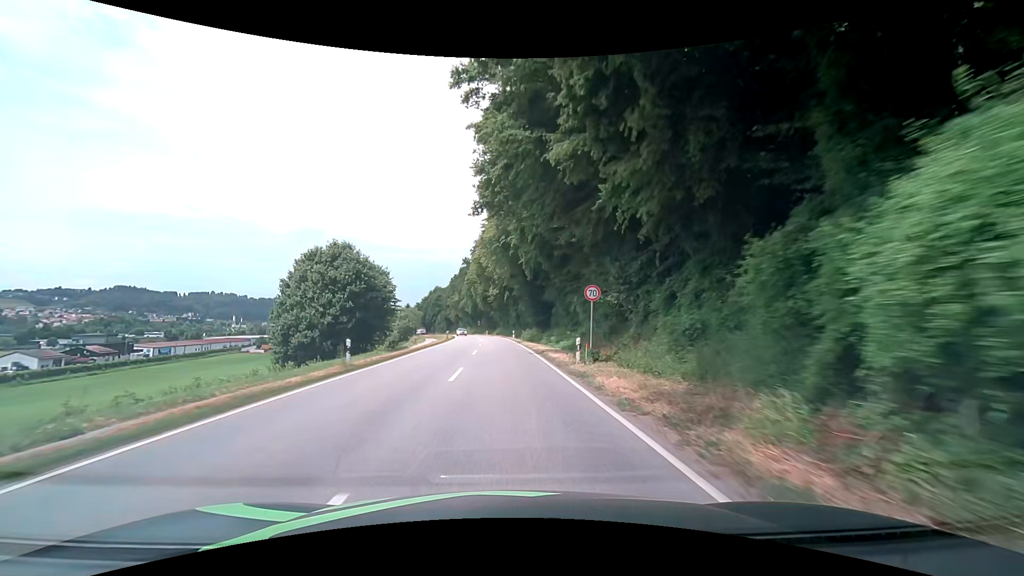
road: secondary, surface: asphalt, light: Day
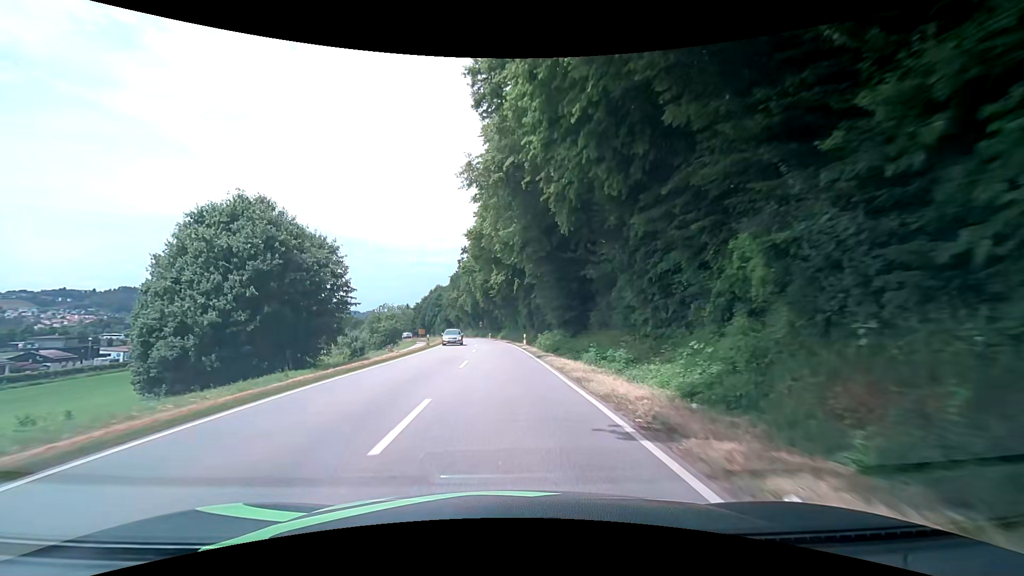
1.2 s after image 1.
(-0.2, +19.4) m; -1°
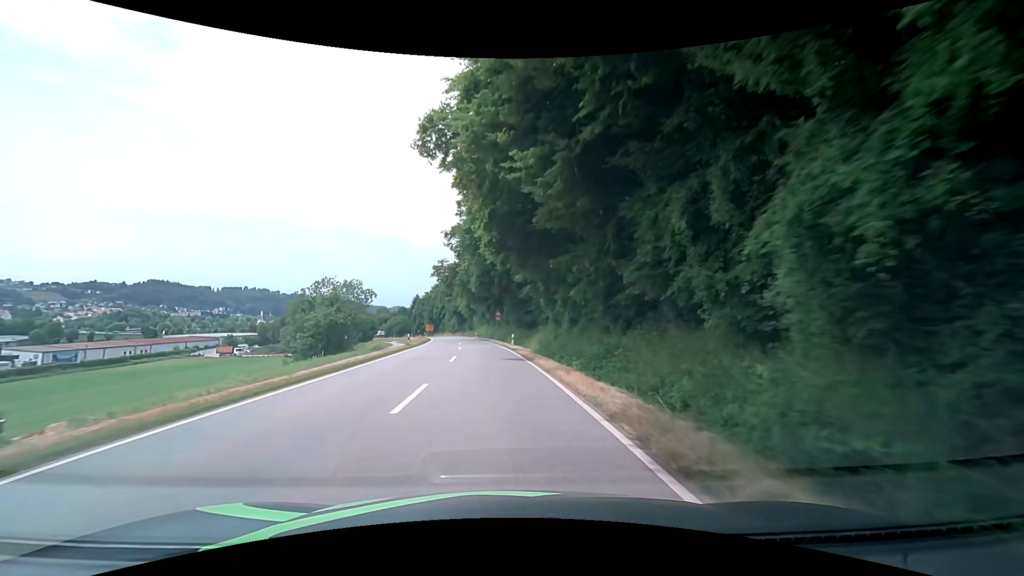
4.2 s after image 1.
(-0.9, +46.3) m; -4°
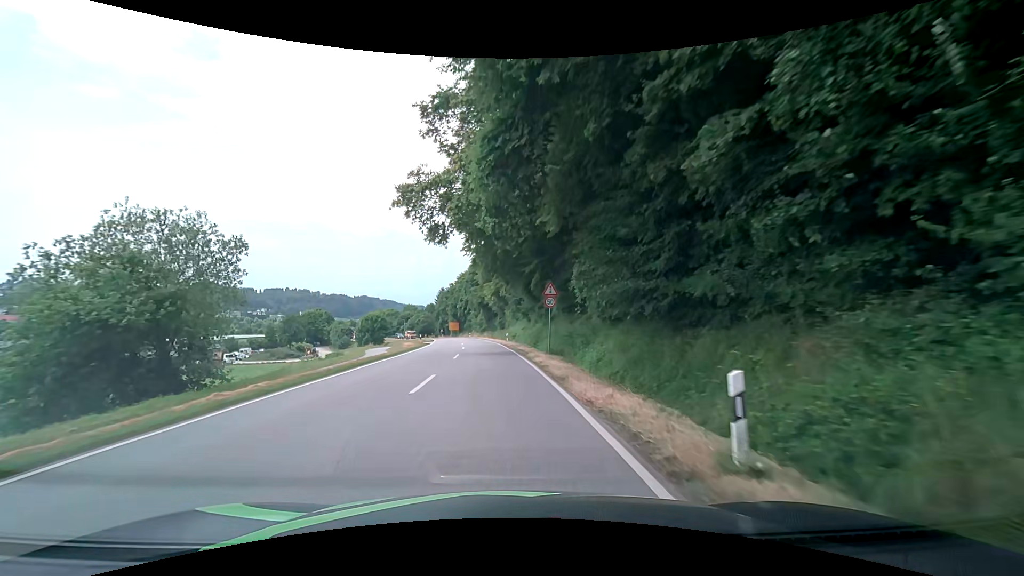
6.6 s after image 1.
(-0.5, +34.2) m; -3°
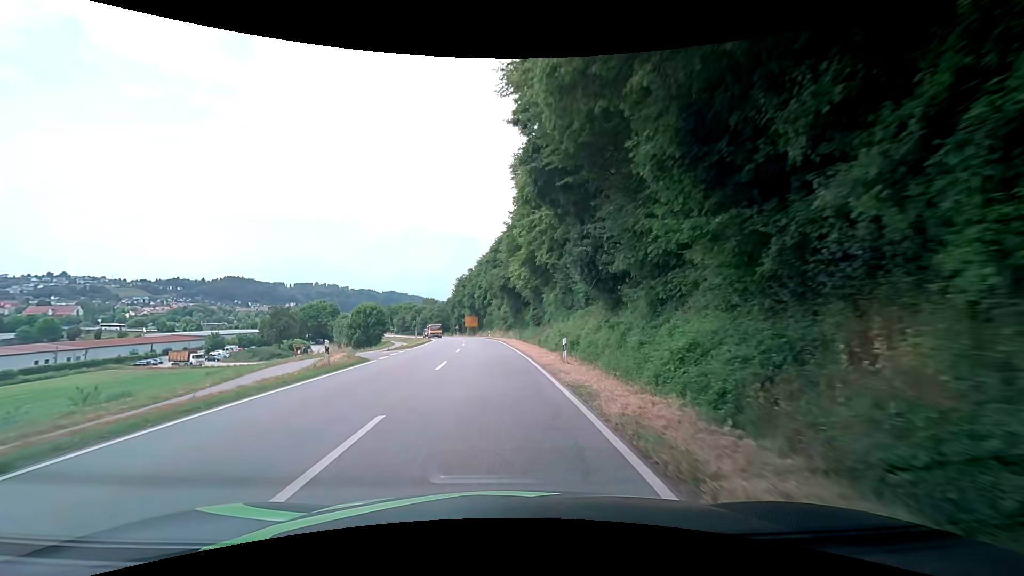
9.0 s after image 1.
(-0.8, +31.2) m; -3°
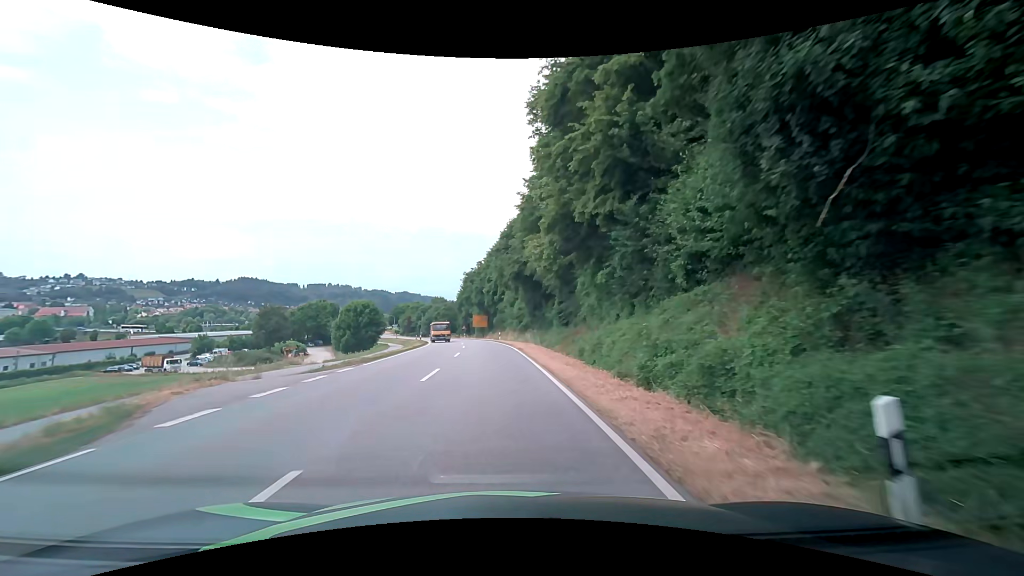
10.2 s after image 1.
(-0.1, +15.0) m; -1°
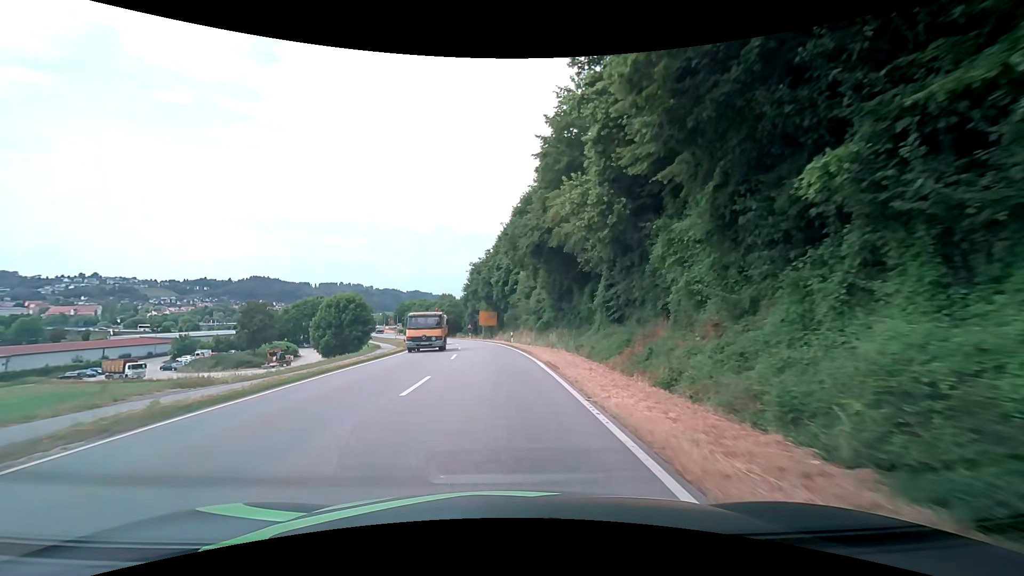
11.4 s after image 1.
(-0.2, +15.1) m; -1°
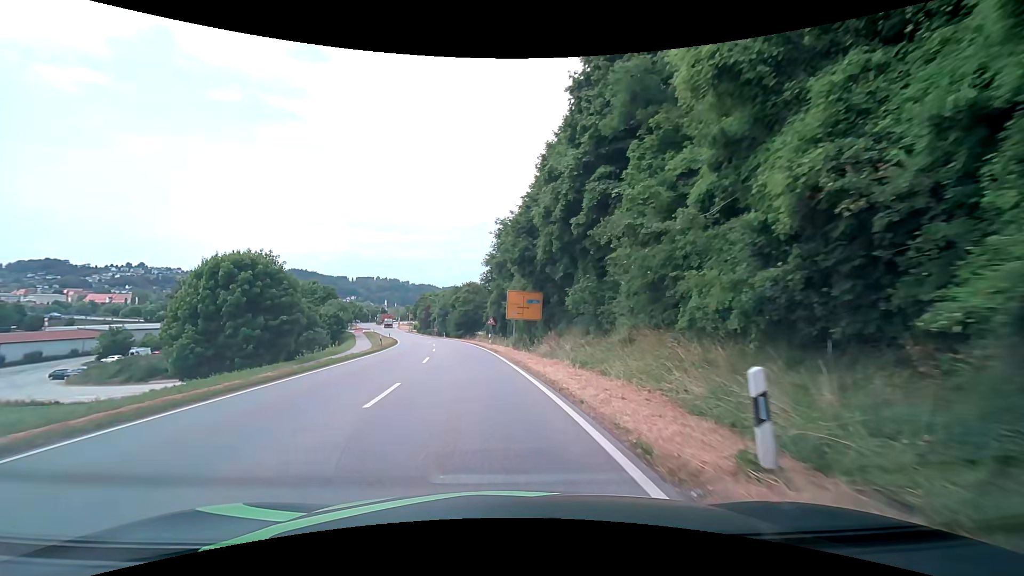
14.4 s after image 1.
(-1.1, +38.2) m; -4°
(0, +10) (-1, +20) (-2, +30) (-4, +40) (-5, +50) (-7, +59) (-10, +69) (-12, +79) (-15, +88) (-18, +98) m
